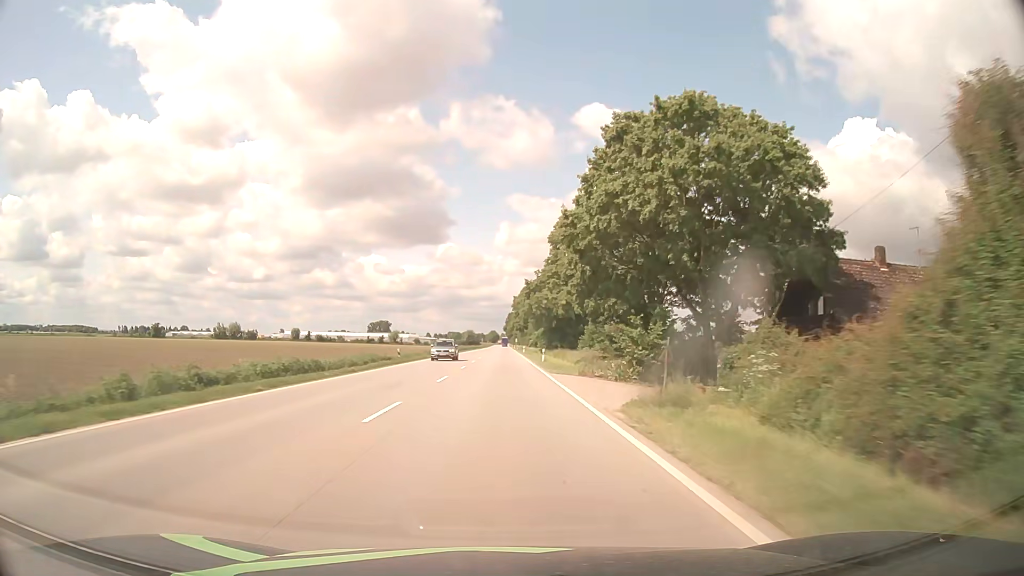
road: primary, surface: asphalt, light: Day
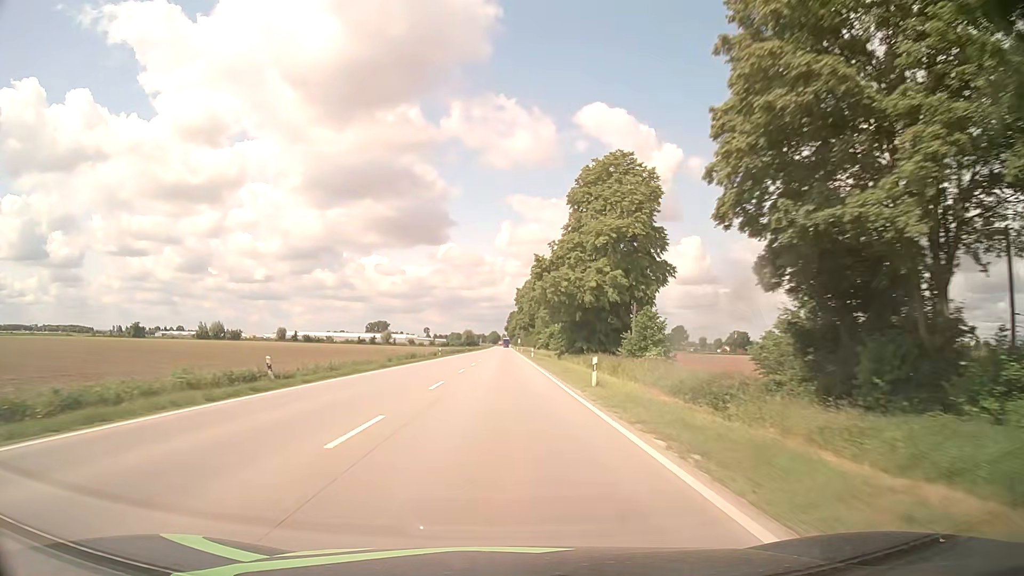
(-0.1, +27.1) m; 0°
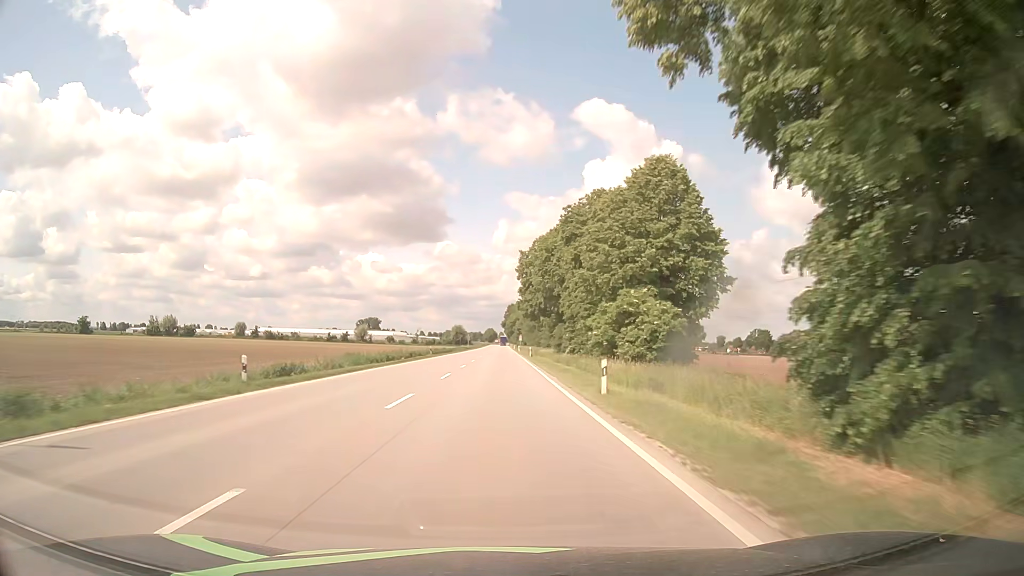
(+0.3, +54.5) m; 0°
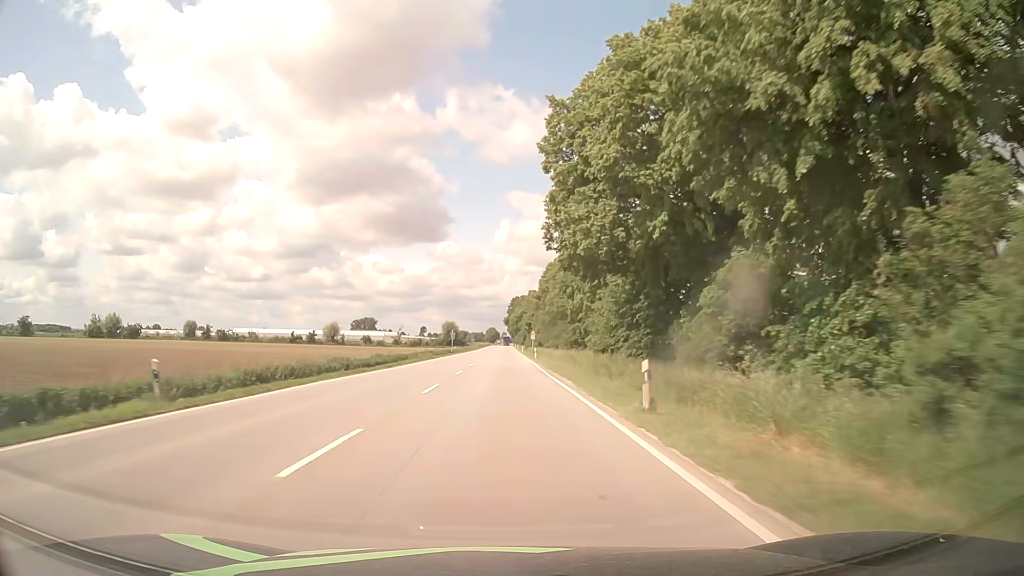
(-0.1, +55.0) m; 0°
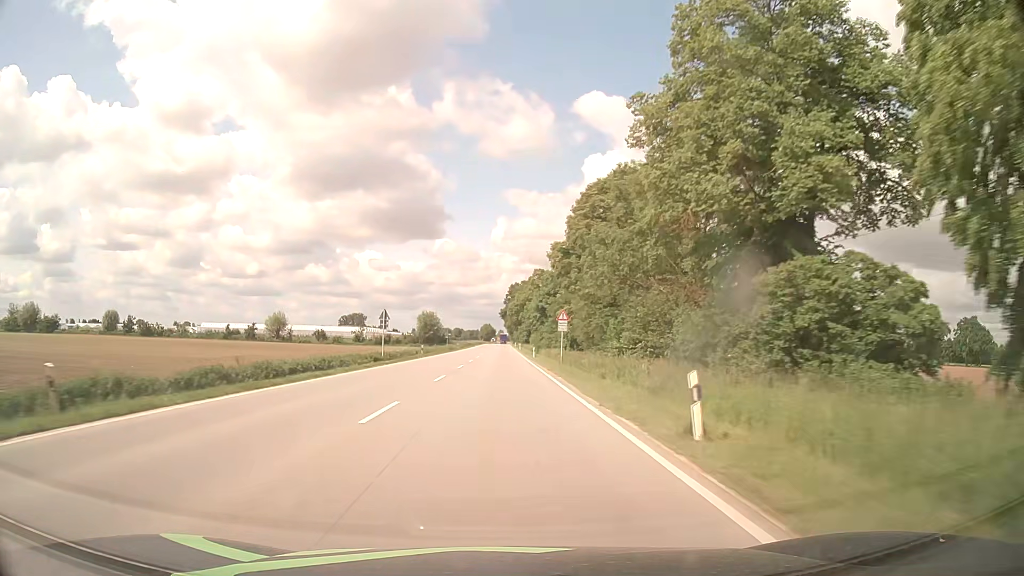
(+0.1, +55.5) m; 0°
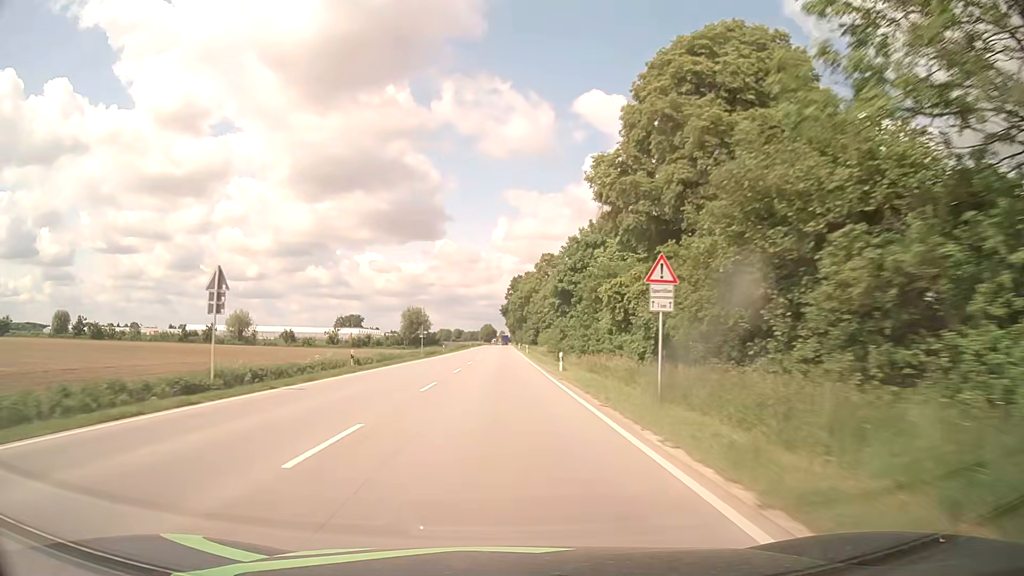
(0.0, +27.8) m; 0°
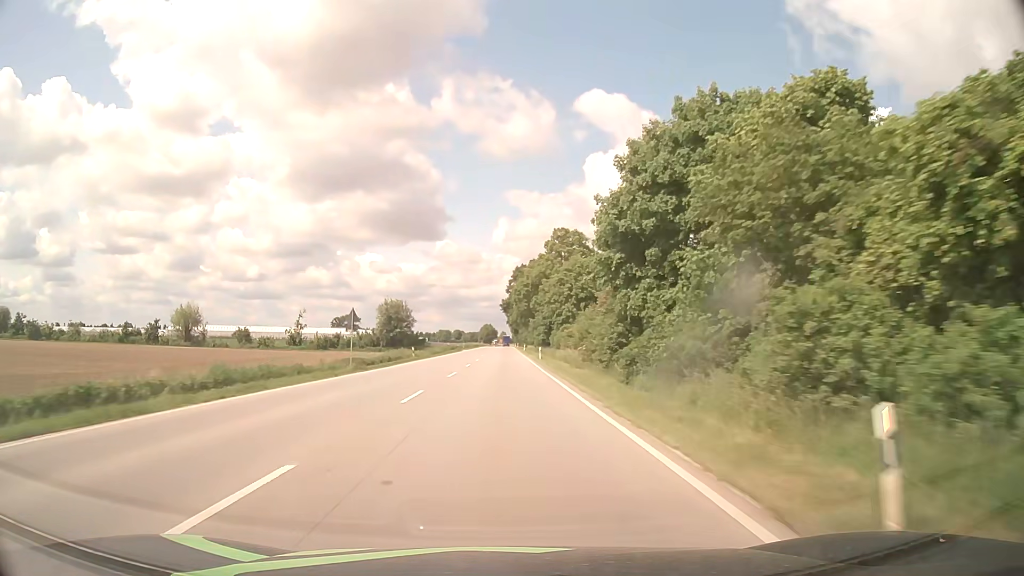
(-0.1, +27.9) m; 0°
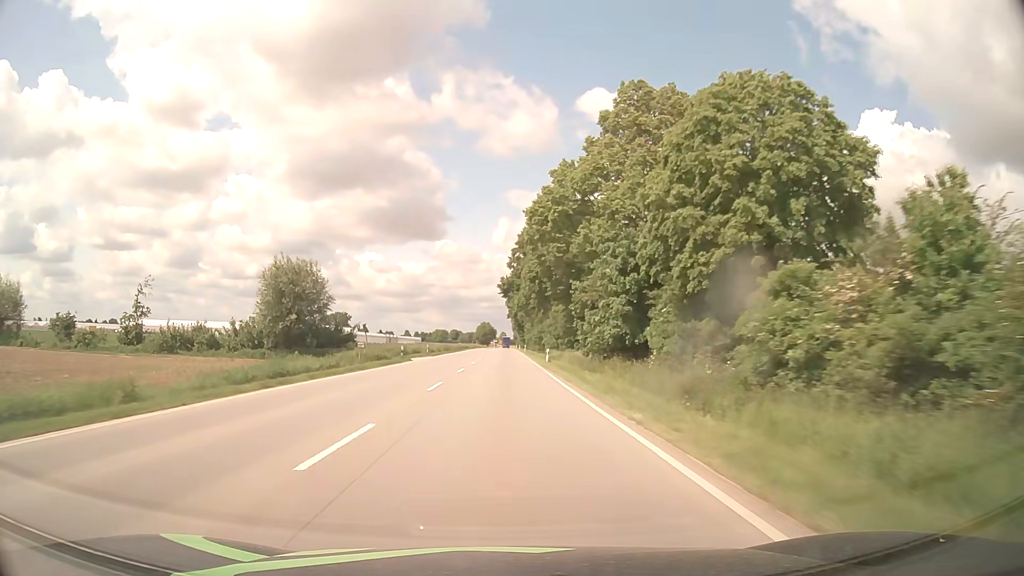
(-0.2, +55.9) m; 0°
(0, +10) (0, +20) (0, +30) (0, +40) (0, +50) (0, +60) (0, +70) (0, +80) (0, +90) (0, +100) m
